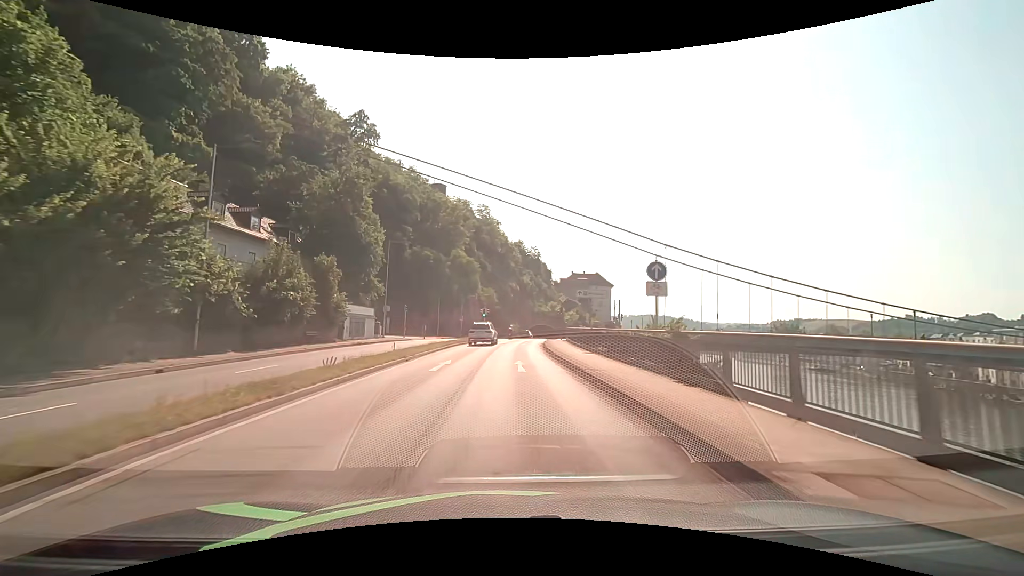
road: primary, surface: asphalt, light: Day
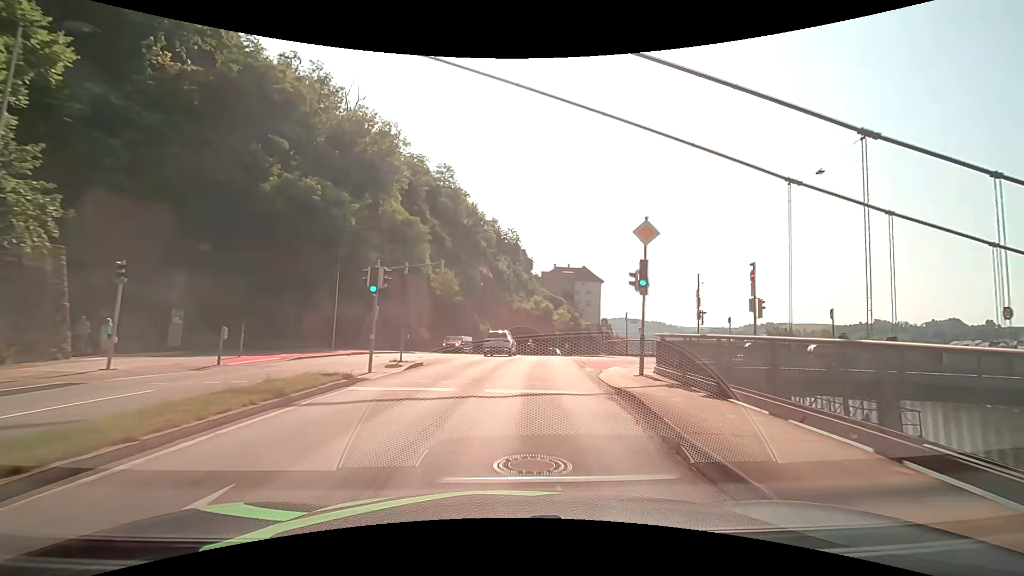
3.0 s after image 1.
(+0.7, +37.8) m; +3°
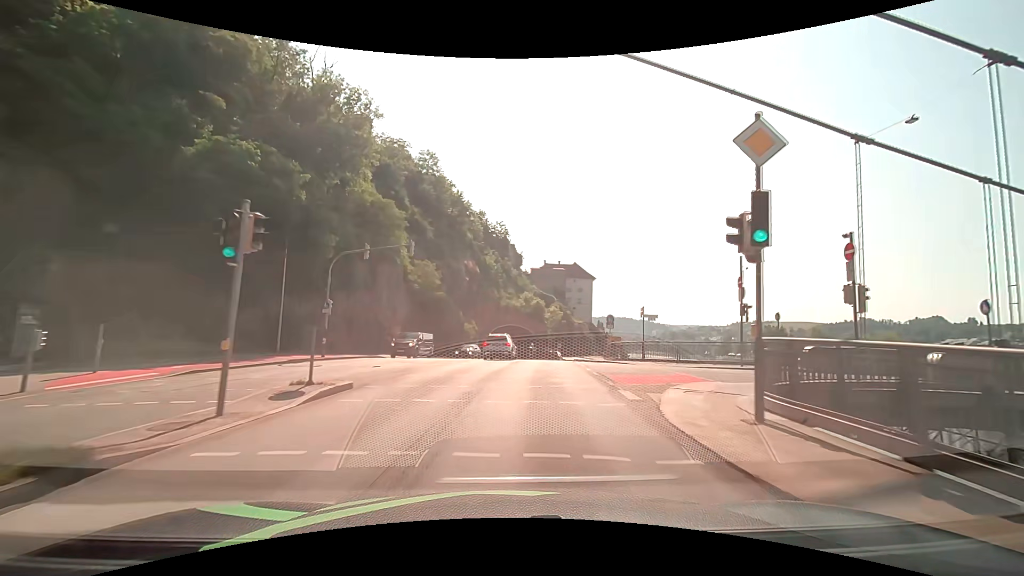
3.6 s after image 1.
(+0.1, +7.5) m; +1°
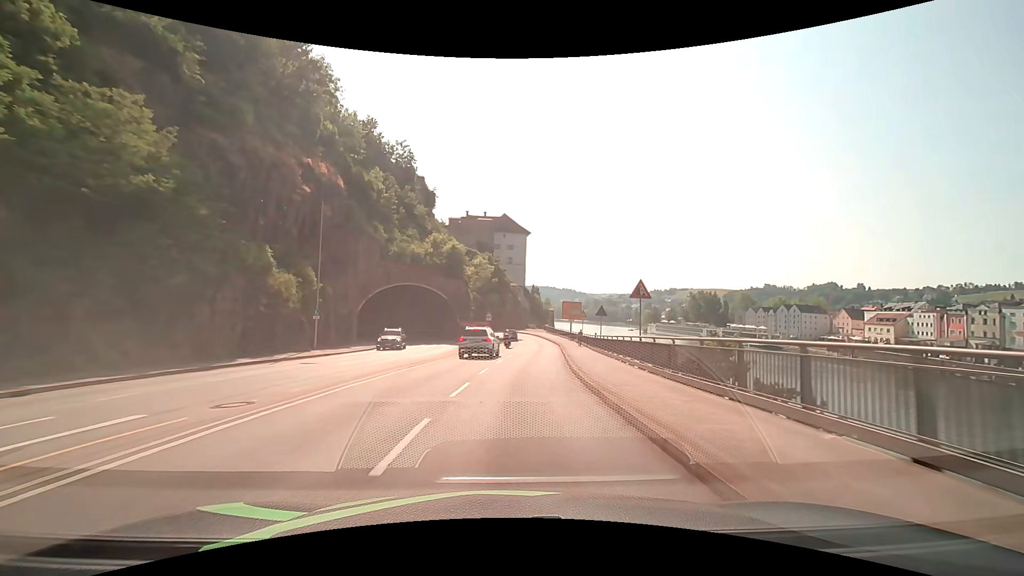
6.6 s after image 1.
(+3.2, +38.0) m; +9°
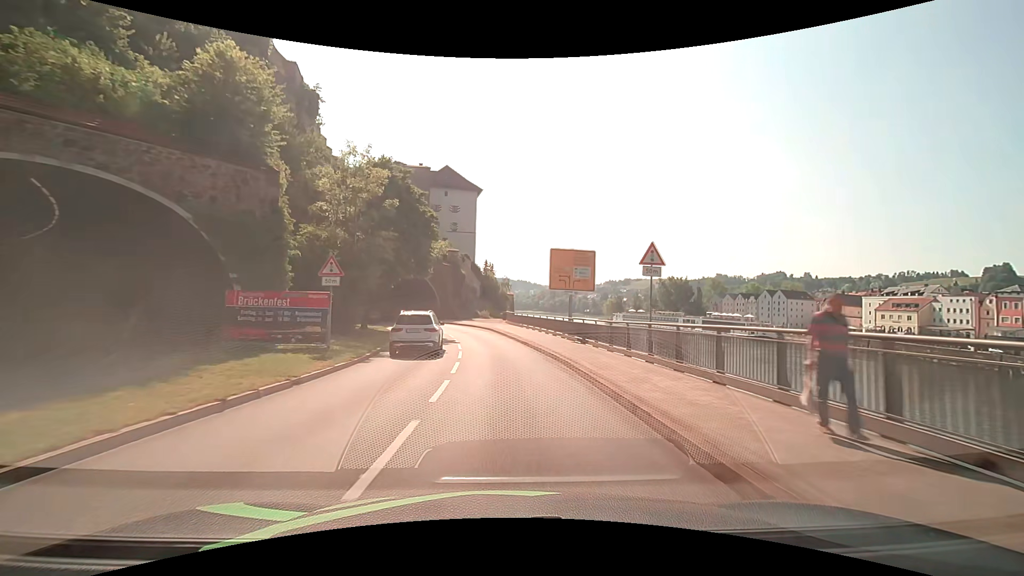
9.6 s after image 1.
(+2.4, +39.5) m; +6°
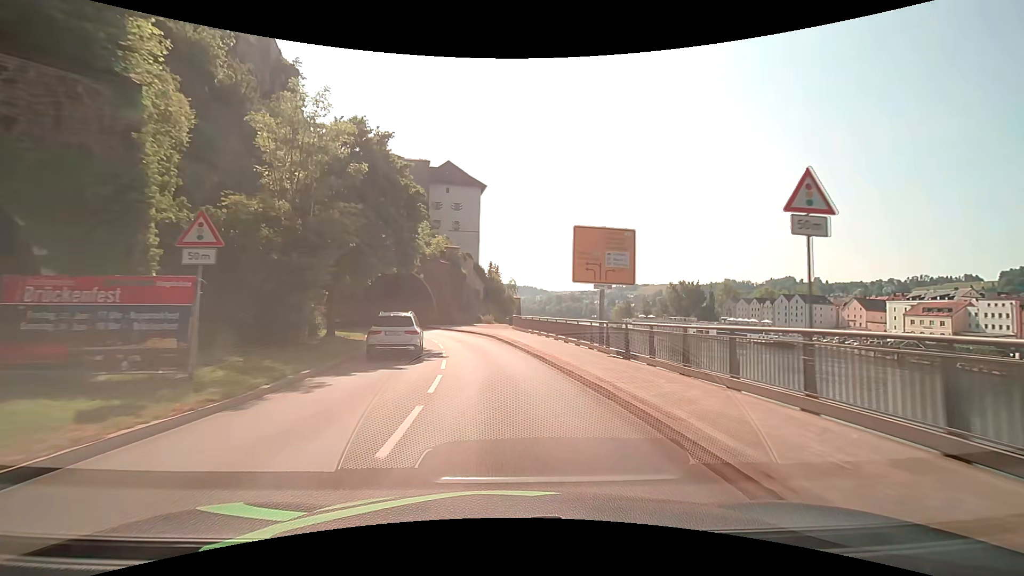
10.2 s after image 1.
(-0.1, +7.9) m; -1°
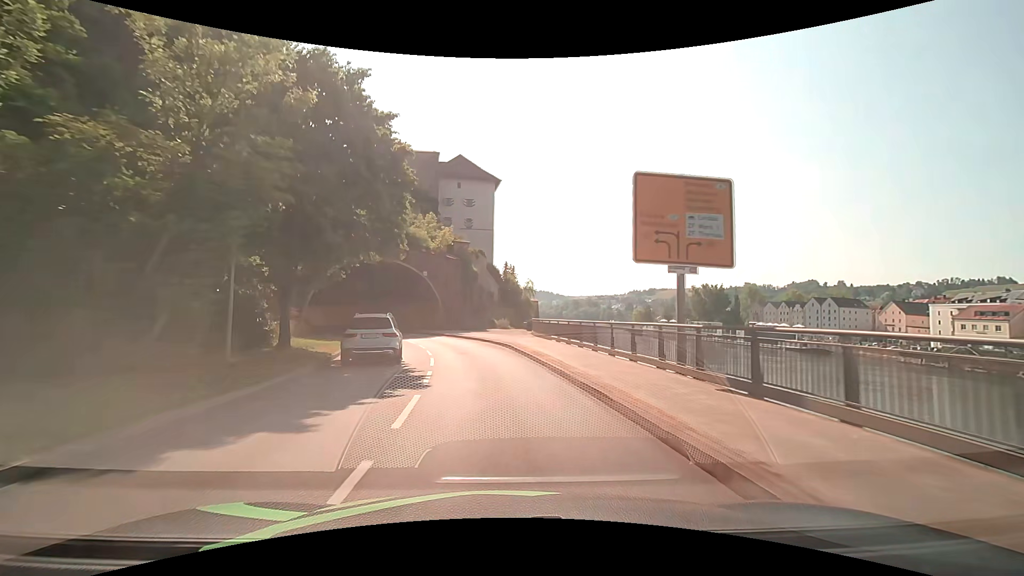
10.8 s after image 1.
(-0.1, +7.8) m; -2°
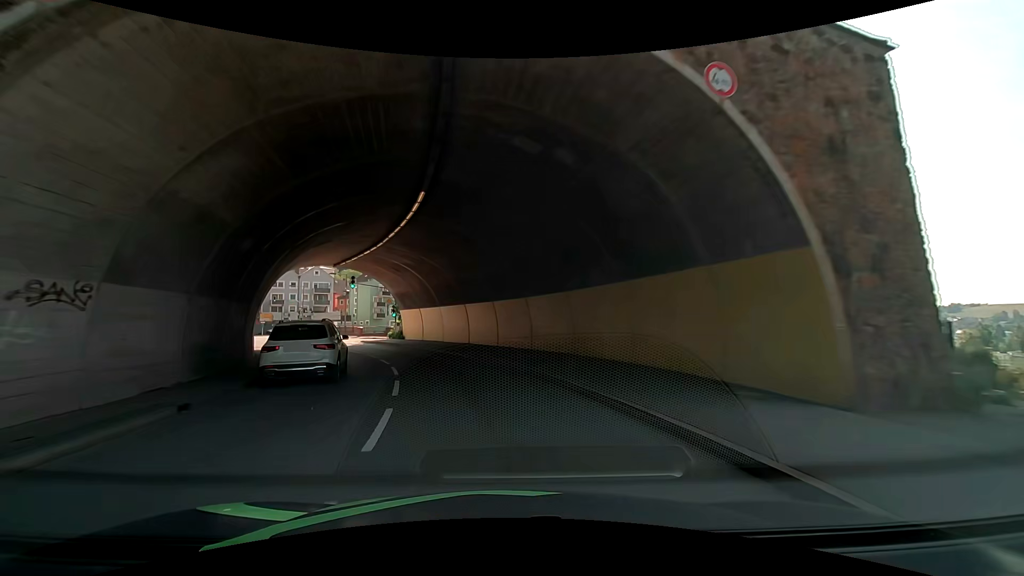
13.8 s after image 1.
(-6.5, +36.9) m; -26°
(-1, +10) (-3, +20) (-5, +30) (-8, +39) (-12, +48) (-17, +57) (-23, +65) (-29, +73) (-34, +81) (-36, +91) m
